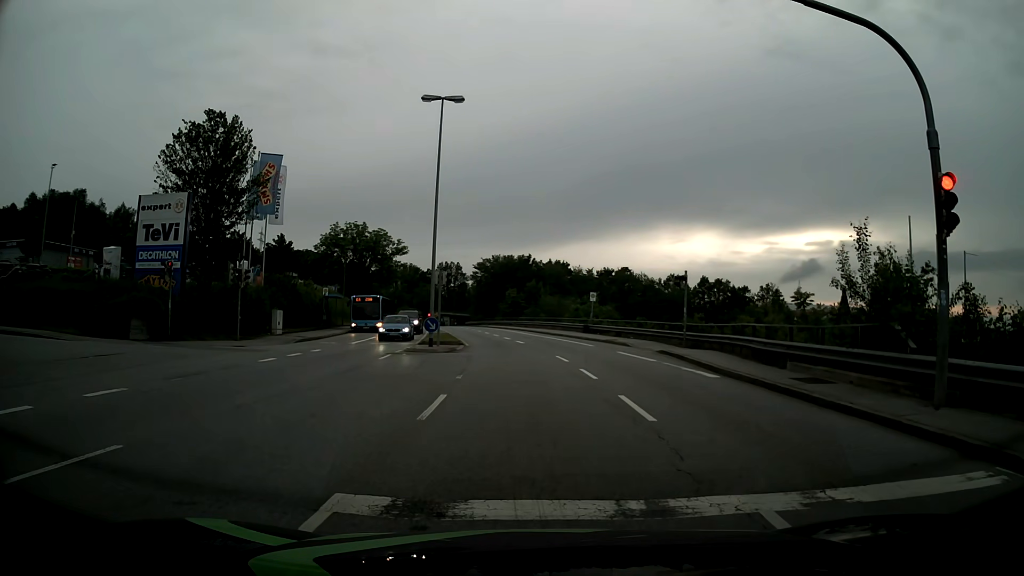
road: tertiary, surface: asphalt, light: Day
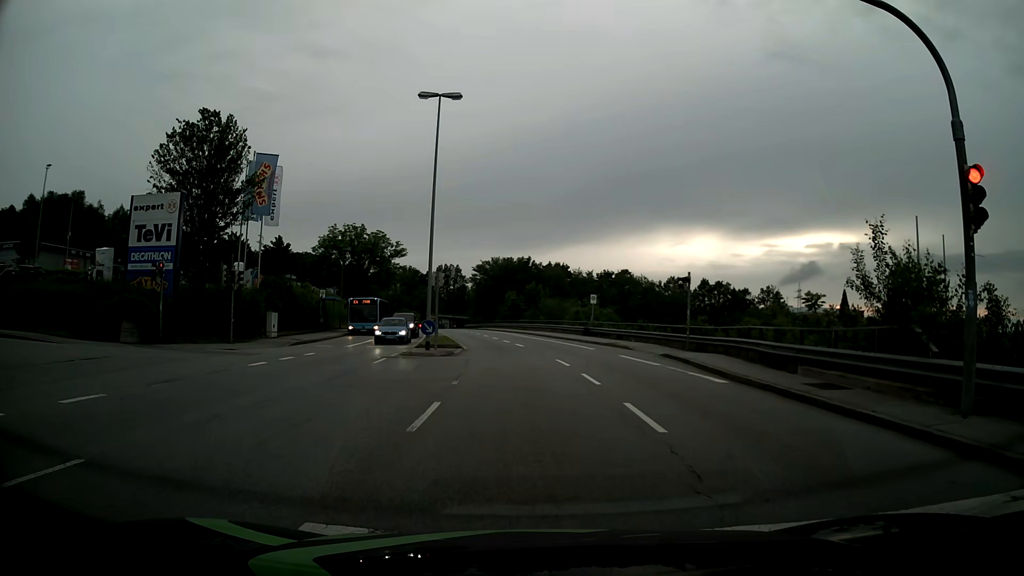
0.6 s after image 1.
(0.0, +0.6) m; 0°
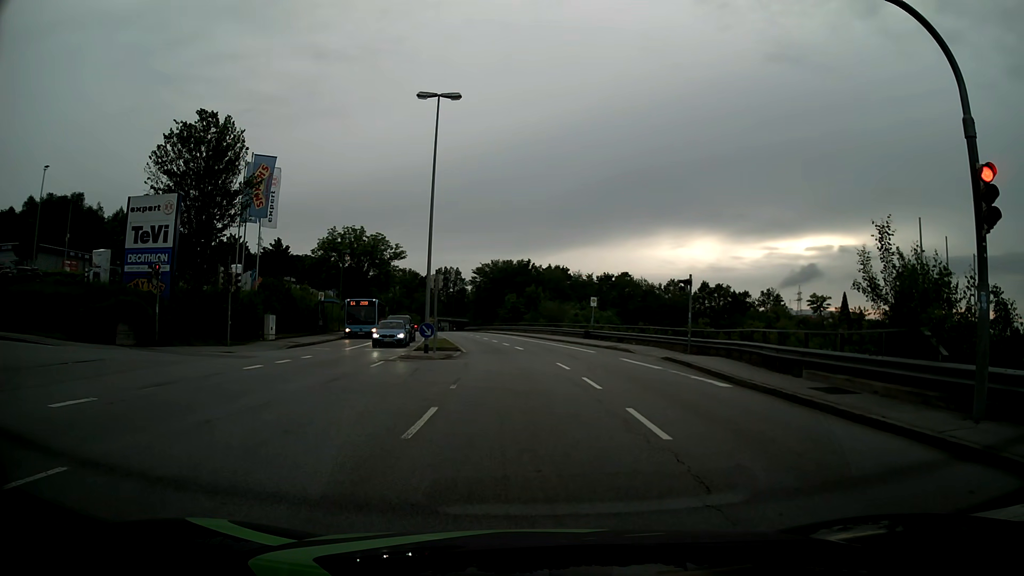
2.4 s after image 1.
(0.0, +0.3) m; 0°
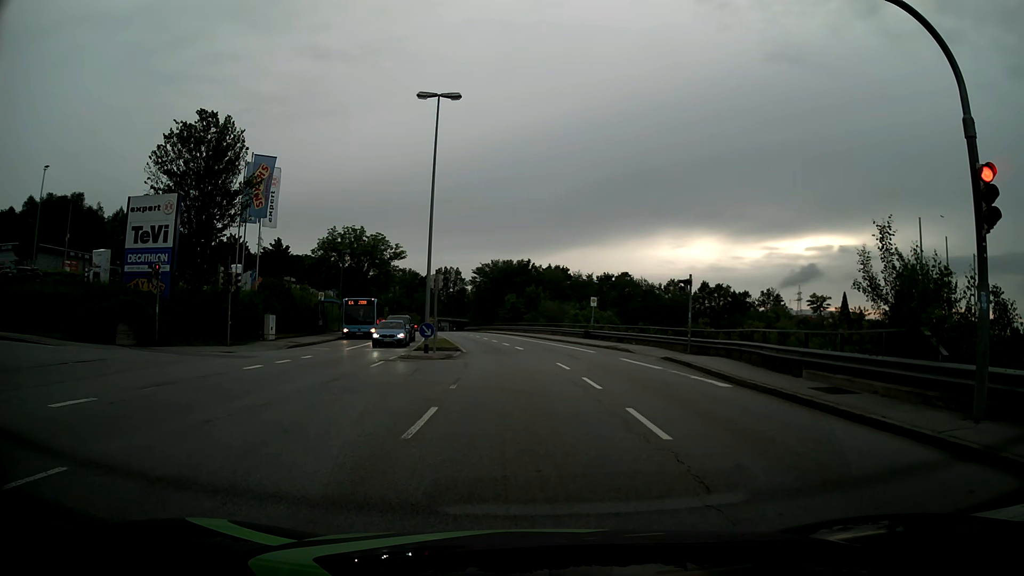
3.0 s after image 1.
(0.0, 0.0) m; 0°
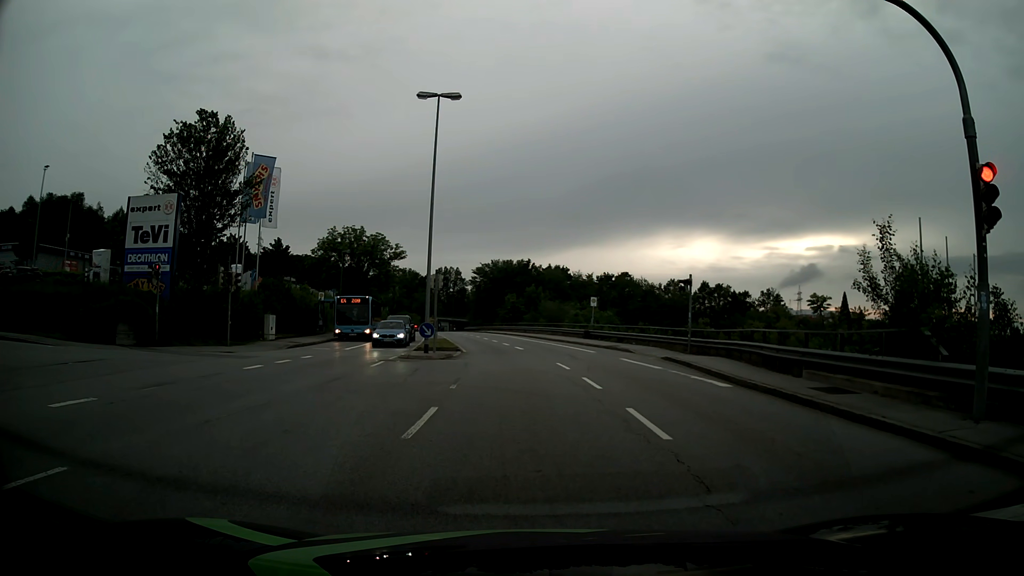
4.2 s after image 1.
(0.0, 0.0) m; 0°
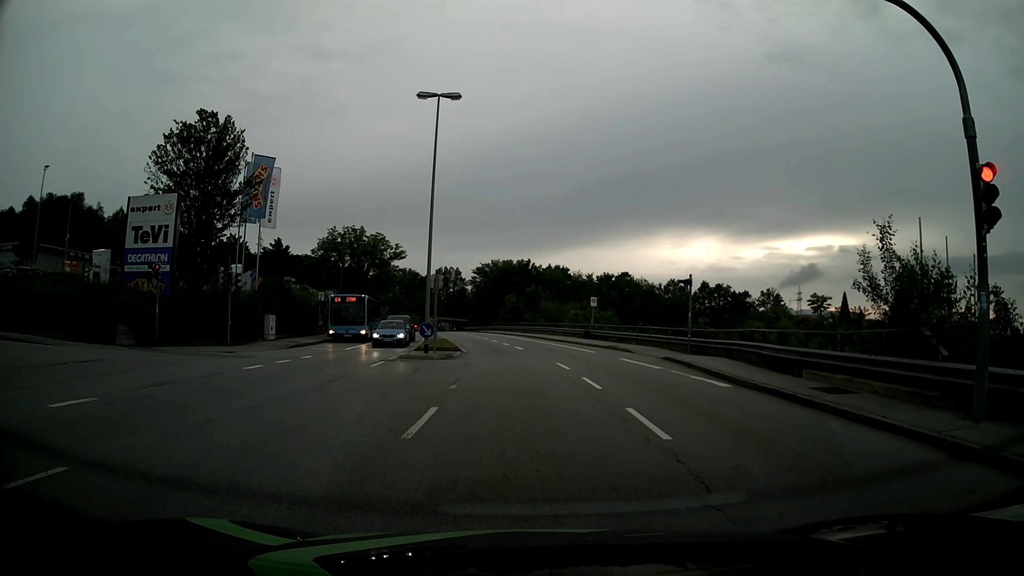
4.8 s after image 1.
(0.0, 0.0) m; 0°
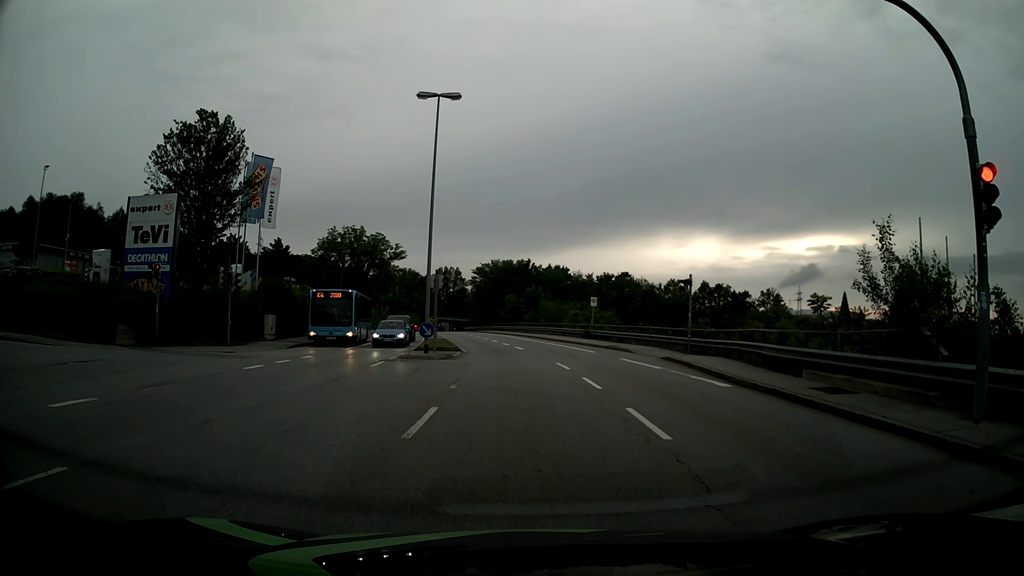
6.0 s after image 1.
(0.0, 0.0) m; 0°
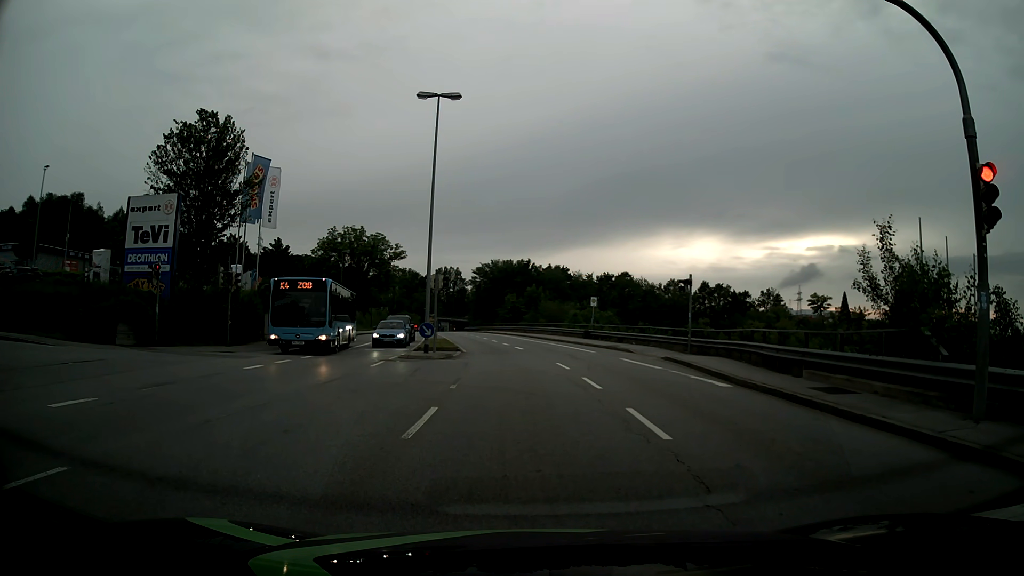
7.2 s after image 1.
(0.0, 0.0) m; 0°
